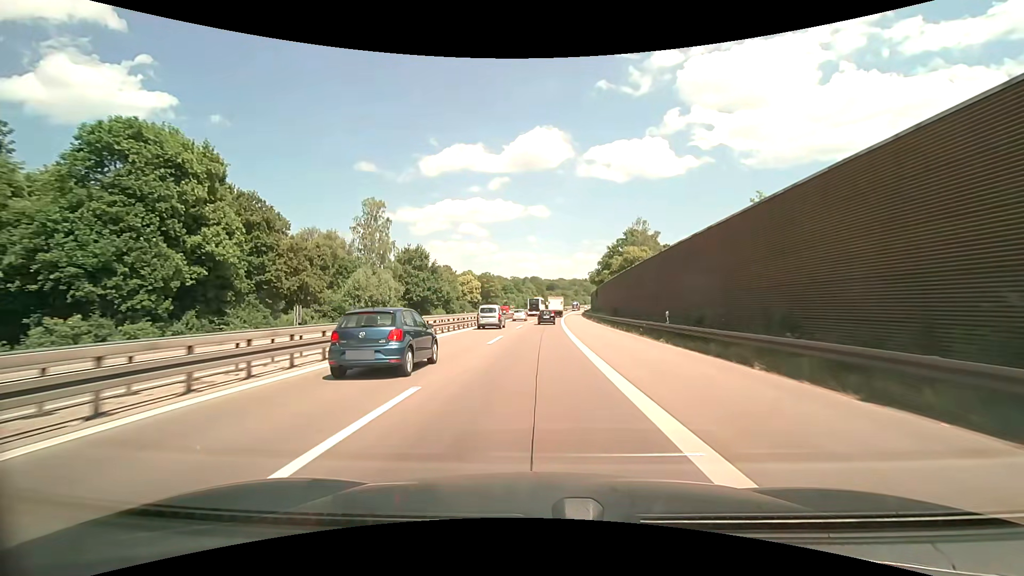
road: motorway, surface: asphalt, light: Day
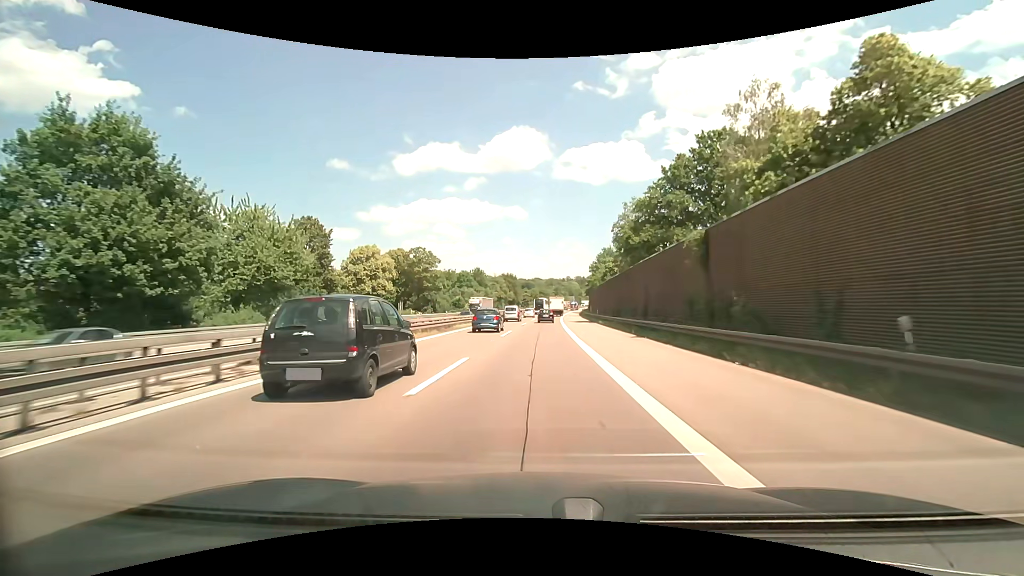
(+1.5, +67.1) m; +3°
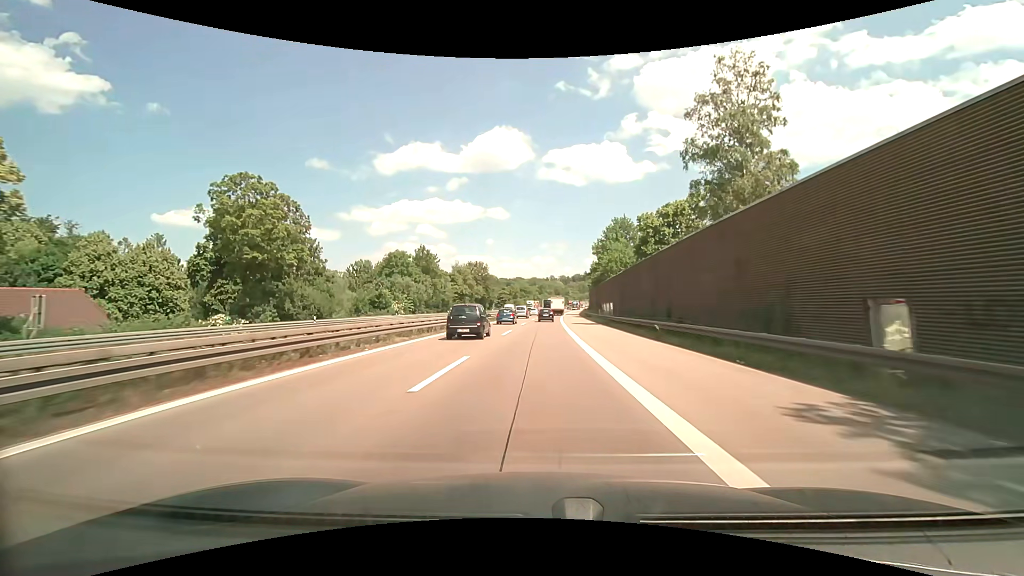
(+1.2, +53.8) m; +2°
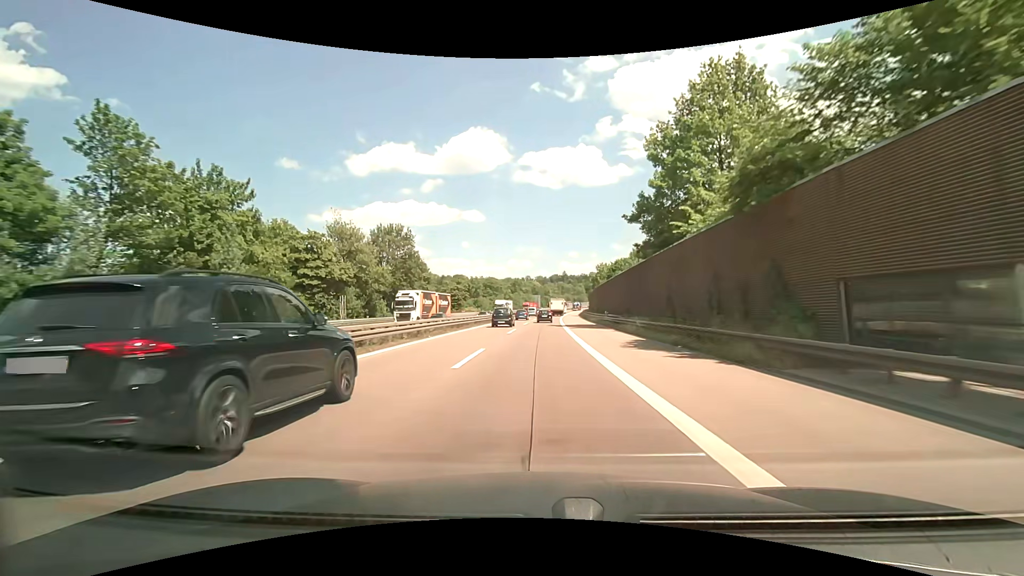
(+1.2, +67.7) m; +3°
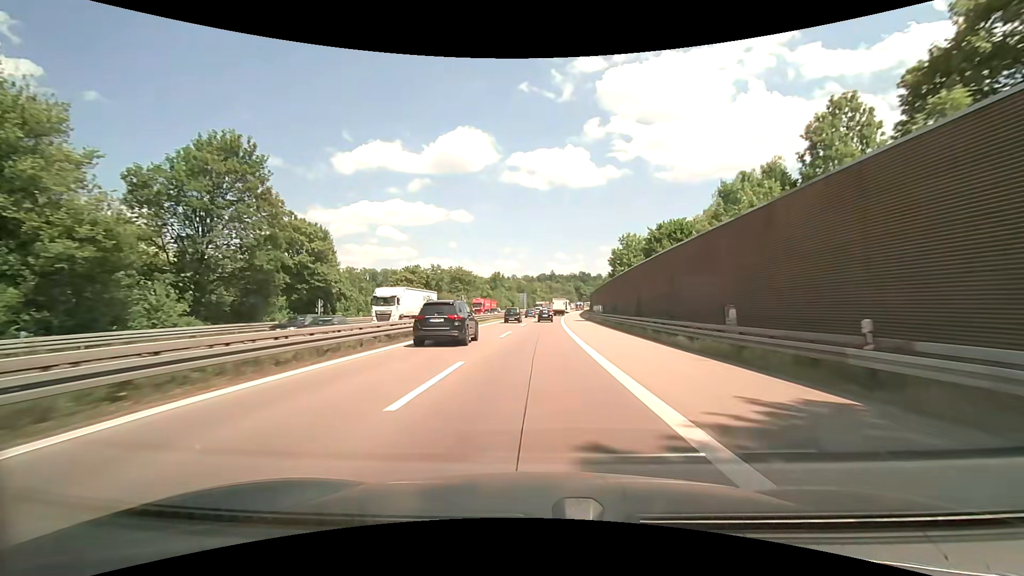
(+0.4, +41.2) m; +1°
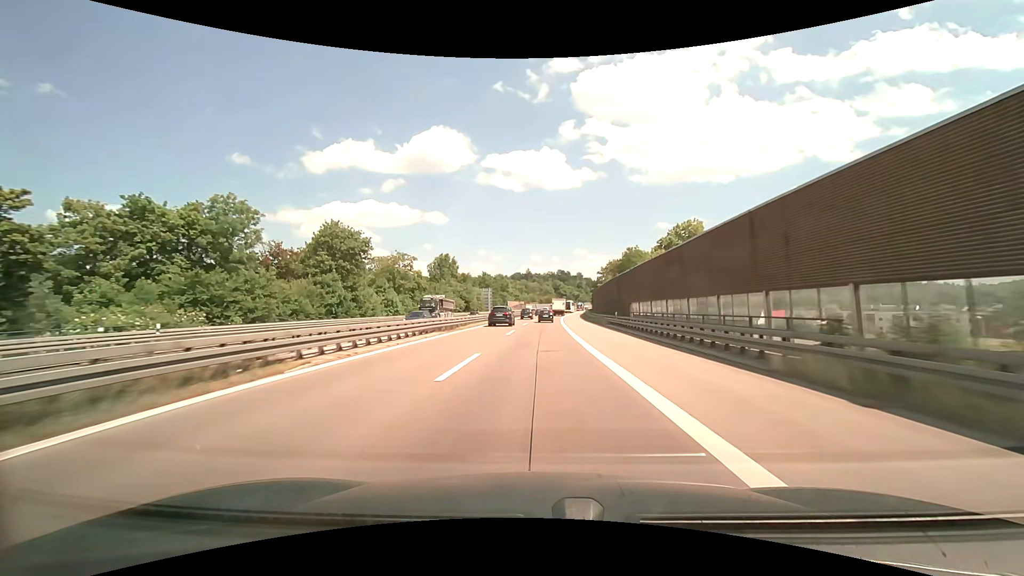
(+1.6, +69.3) m; +3°
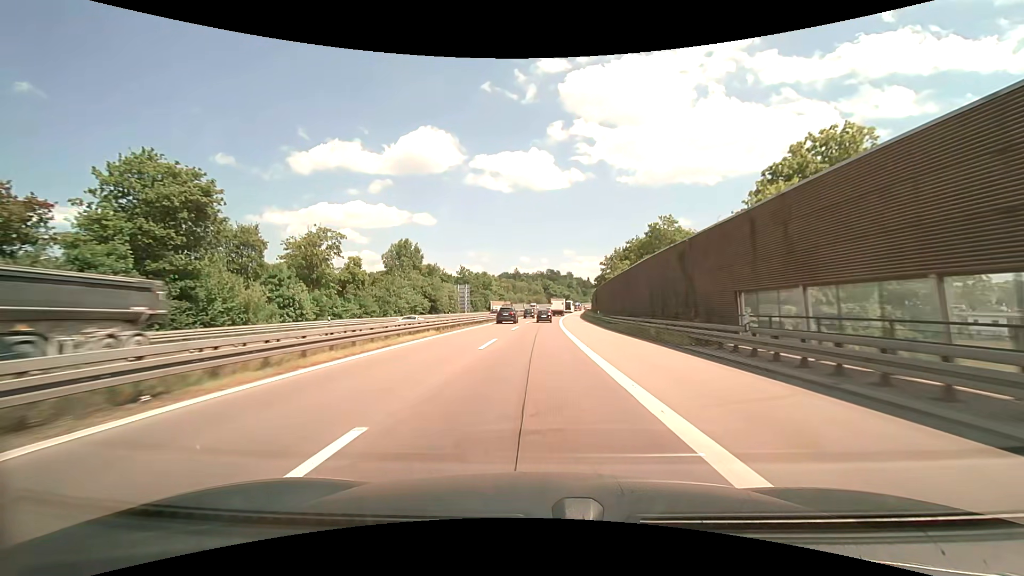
(+0.3, +28.0) m; +1°
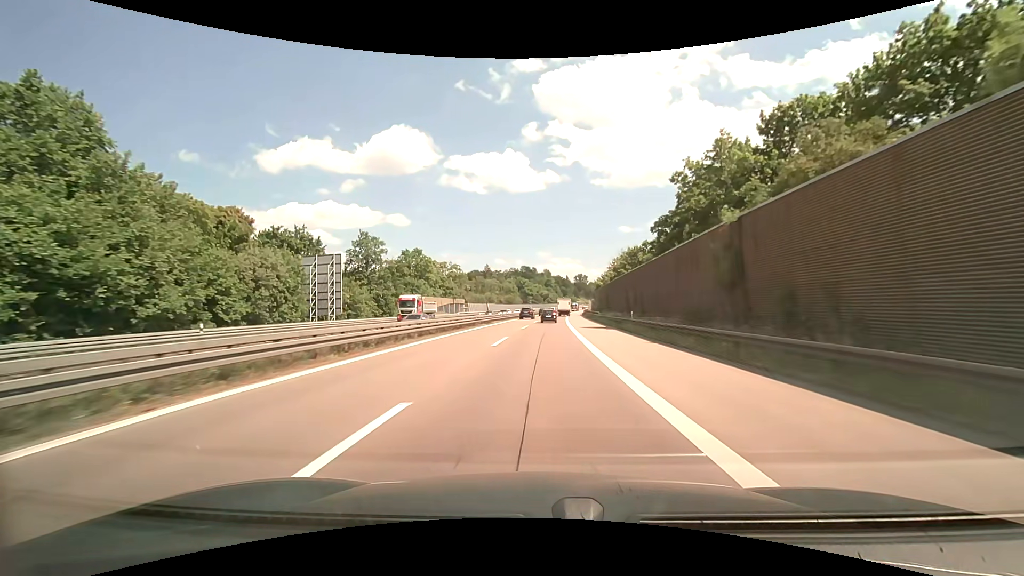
(+1.5, +70.5) m; +3°
(0, +10) (0, +20) (0, +30) (+1, +40) (+1, +50) (+2, +60) (+2, +70) (+3, +80) (+4, +90) (+4, +100) m
